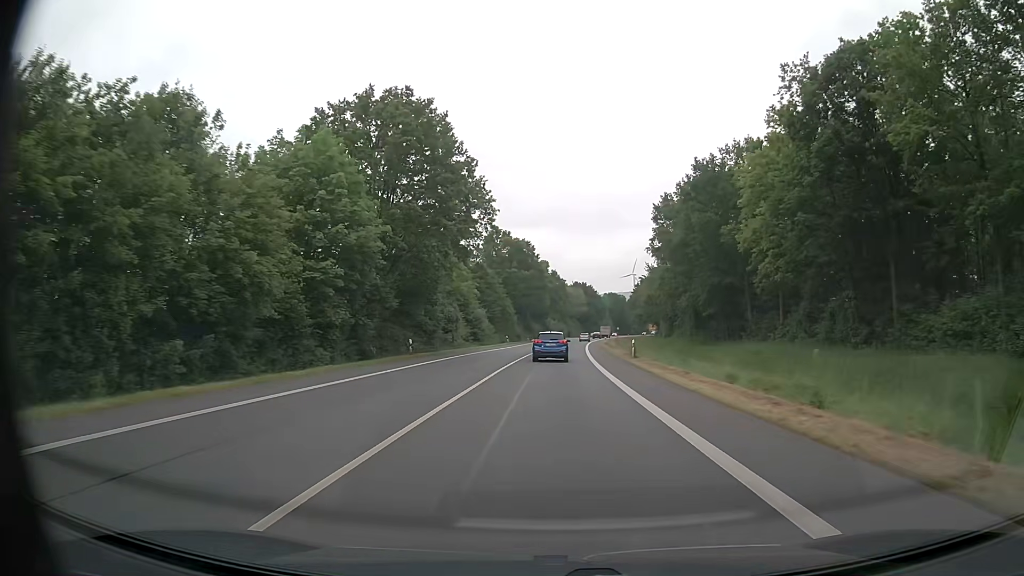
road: primary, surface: asphalt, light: Day
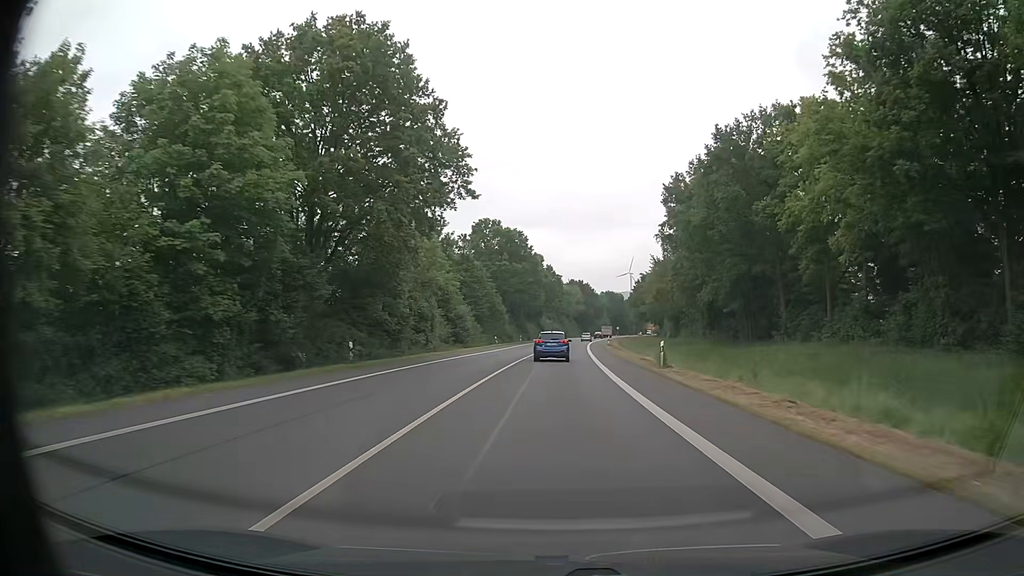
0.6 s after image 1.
(0.0, +11.2) m; 0°
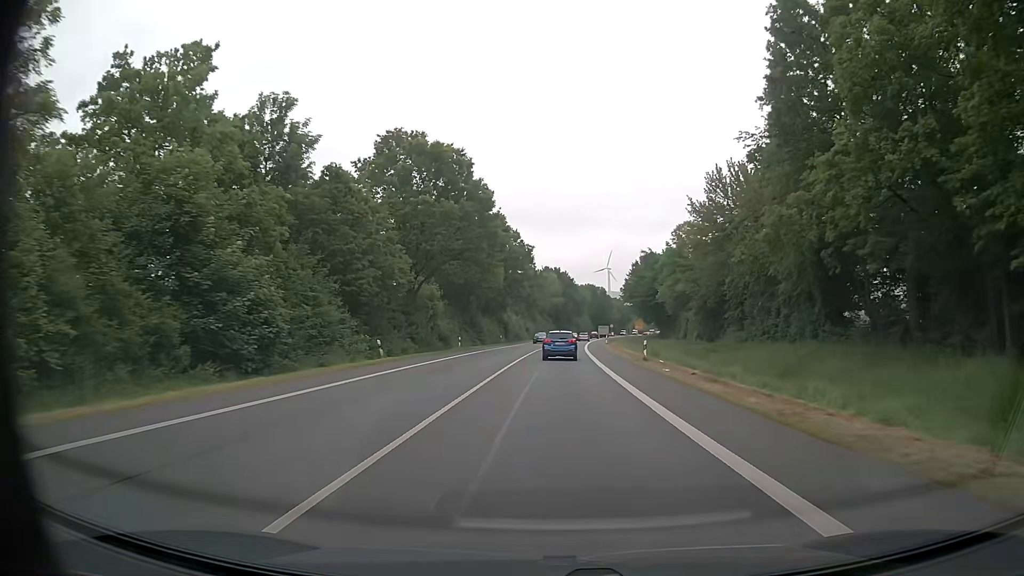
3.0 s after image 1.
(+0.9, +45.0) m; +2°
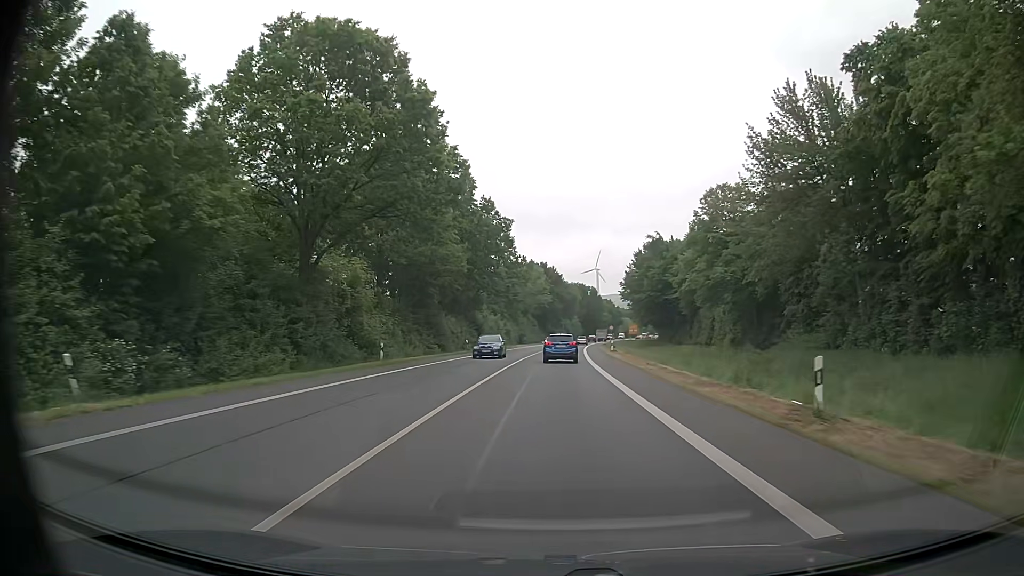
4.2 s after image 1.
(+0.2, +22.6) m; +1°
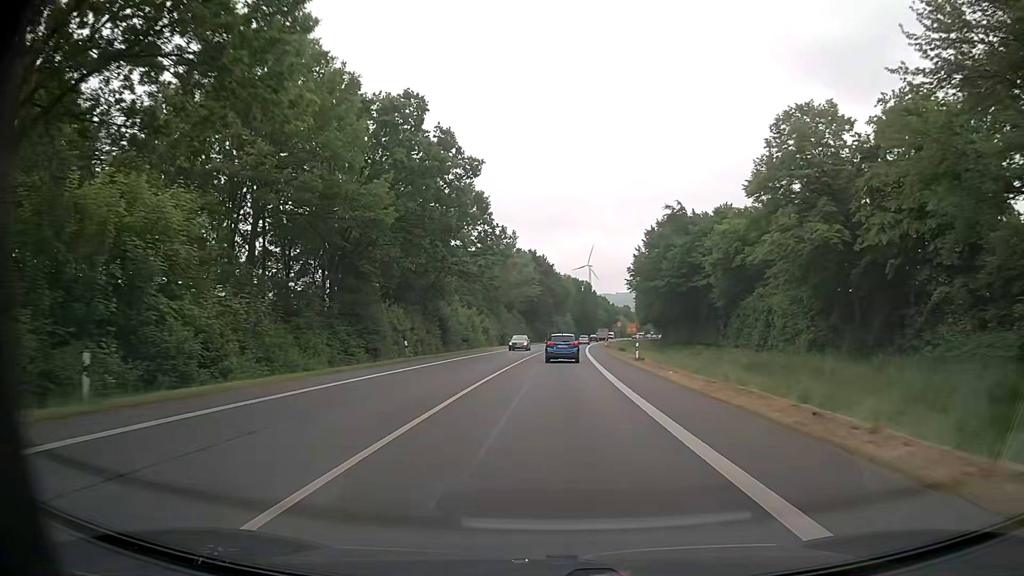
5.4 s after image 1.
(+0.2, +22.5) m; +1°
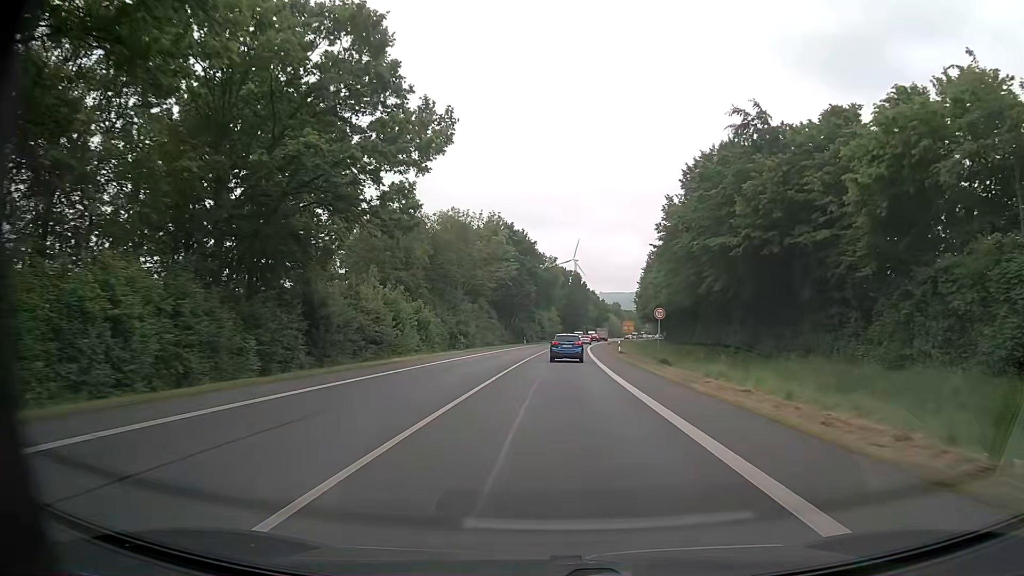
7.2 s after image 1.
(+0.4, +33.8) m; +1°
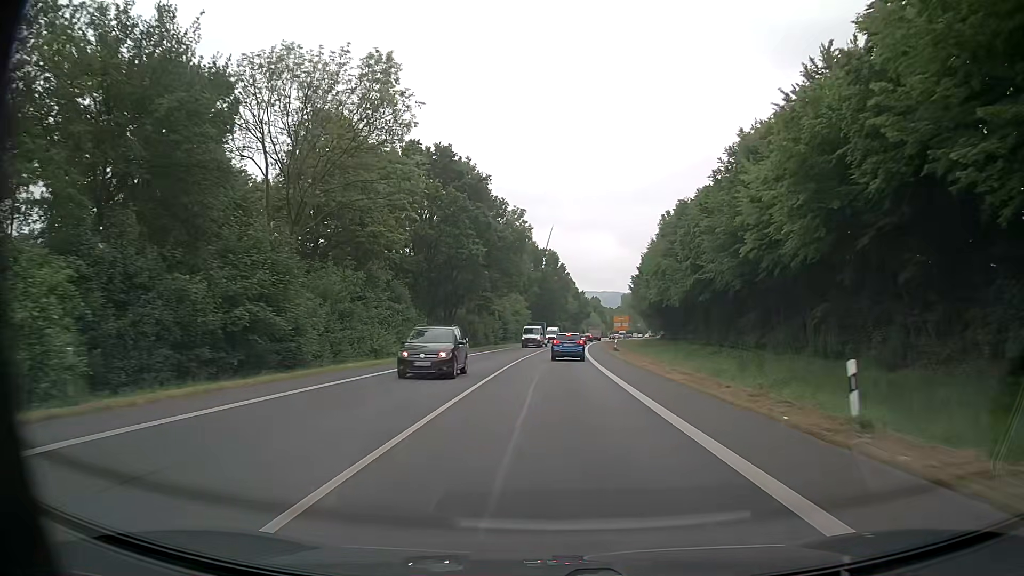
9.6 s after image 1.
(+1.0, +45.1) m; +2°
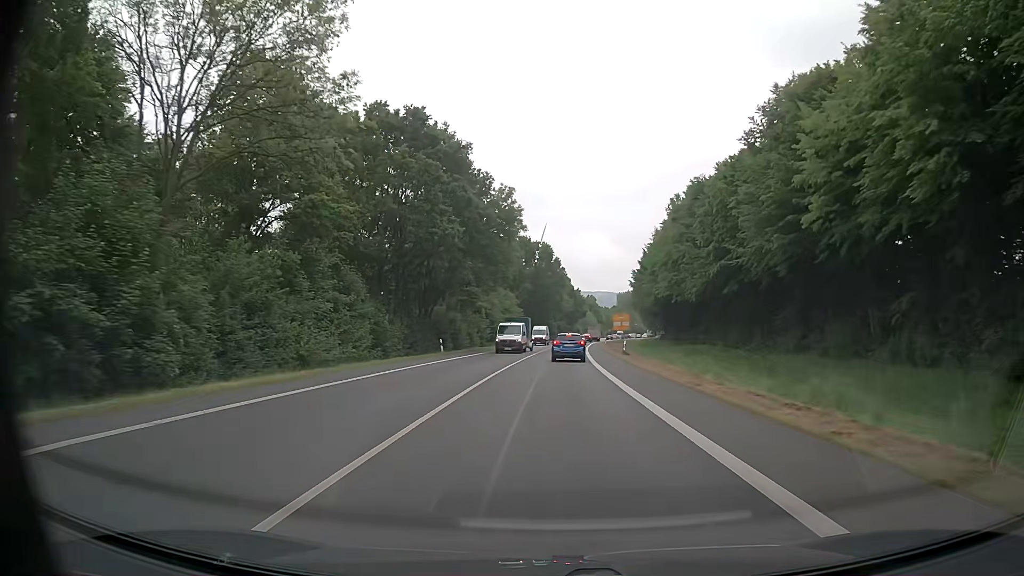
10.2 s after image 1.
(+0.1, +11.3) m; +1°
(0, +10) (0, +20) (0, +30) (+1, +40) (+1, +50) (+1, +60) (+2, +70) (+3, +80) (+3, +90) (+4, +100) m
